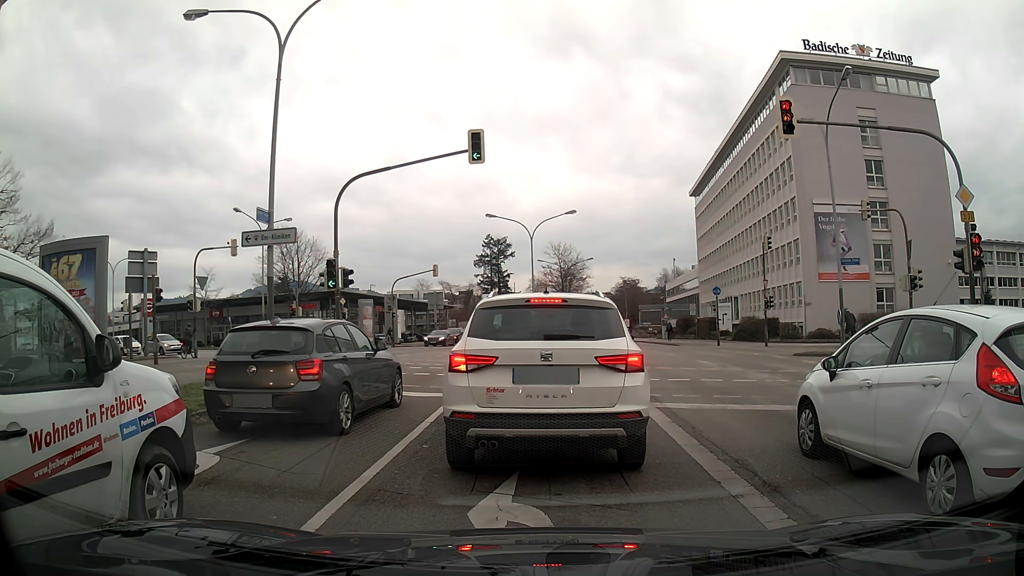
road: primary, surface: asphalt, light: Day
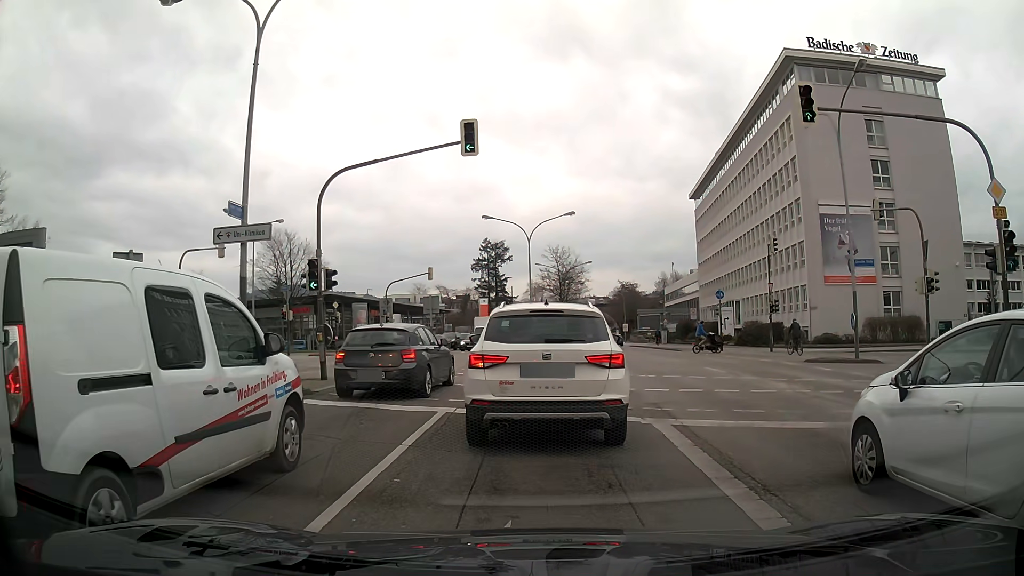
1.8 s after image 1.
(0.0, +1.5) m; +1°
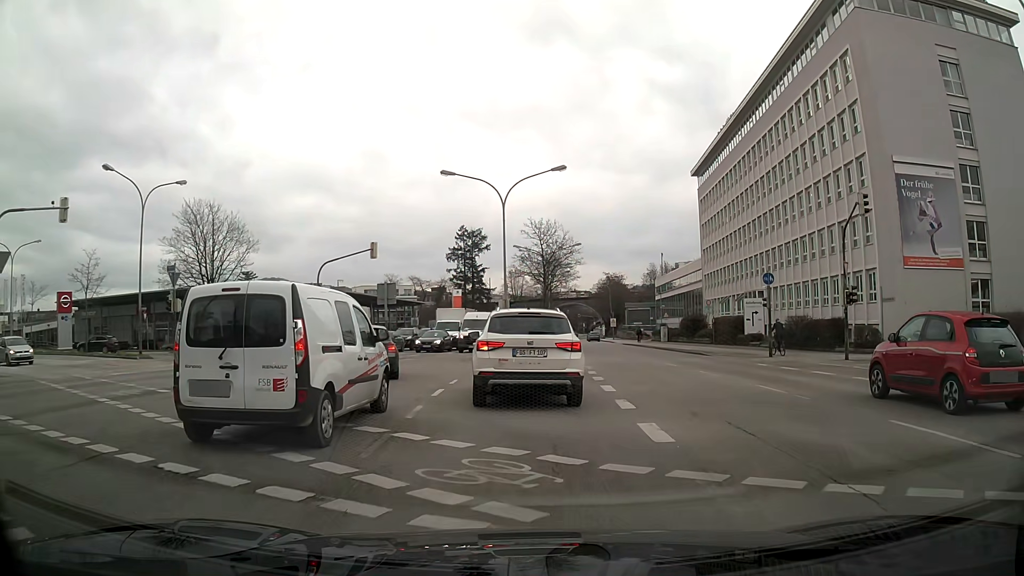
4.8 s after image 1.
(+0.1, +13.4) m; +1°
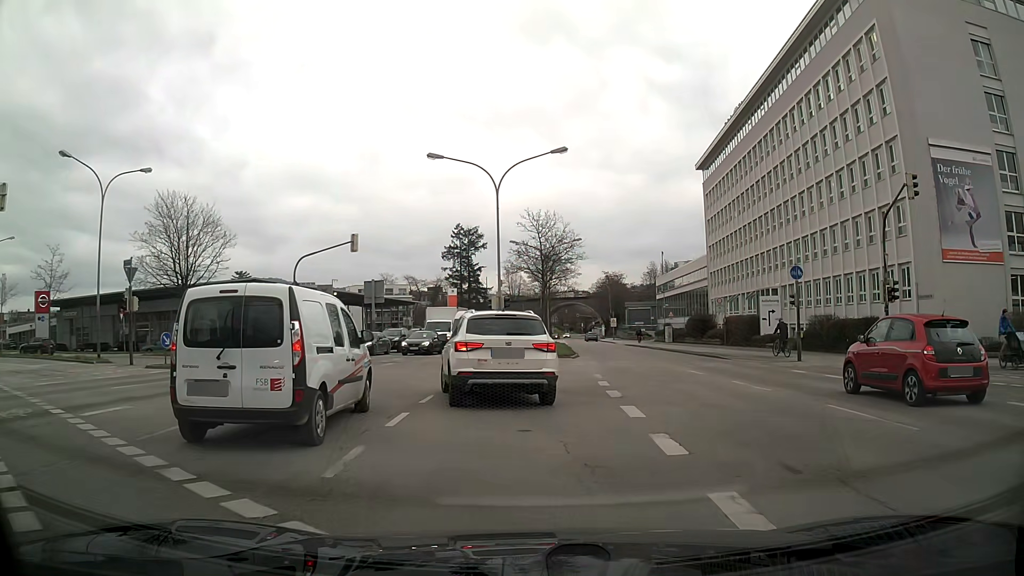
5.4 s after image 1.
(0.0, +3.9) m; 0°
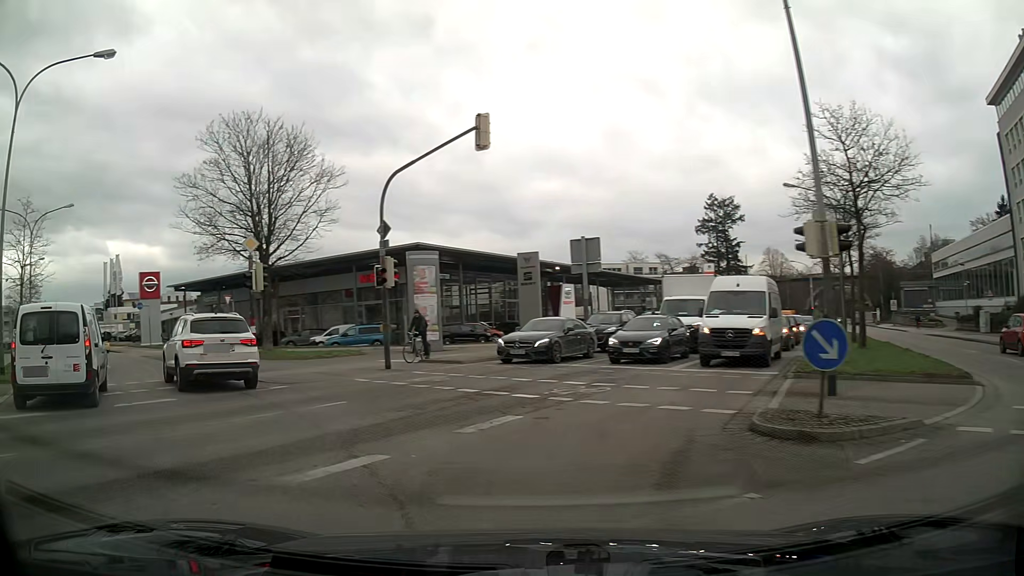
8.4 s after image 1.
(-1.5, +19.6) m; -21°
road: secondary
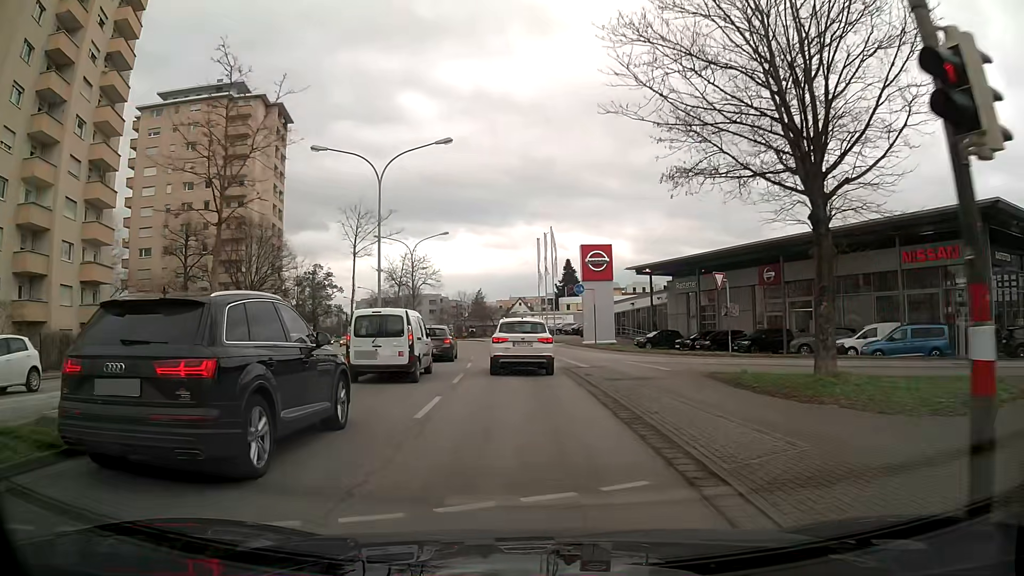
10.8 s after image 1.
(-7.3, +15.1) m; -41°
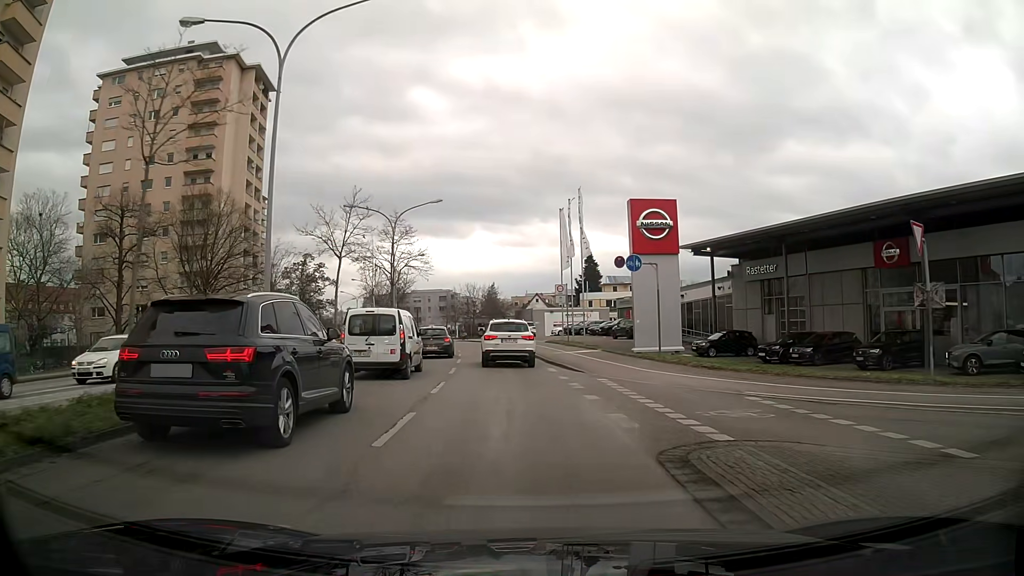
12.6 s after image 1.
(-0.2, +15.1) m; -1°
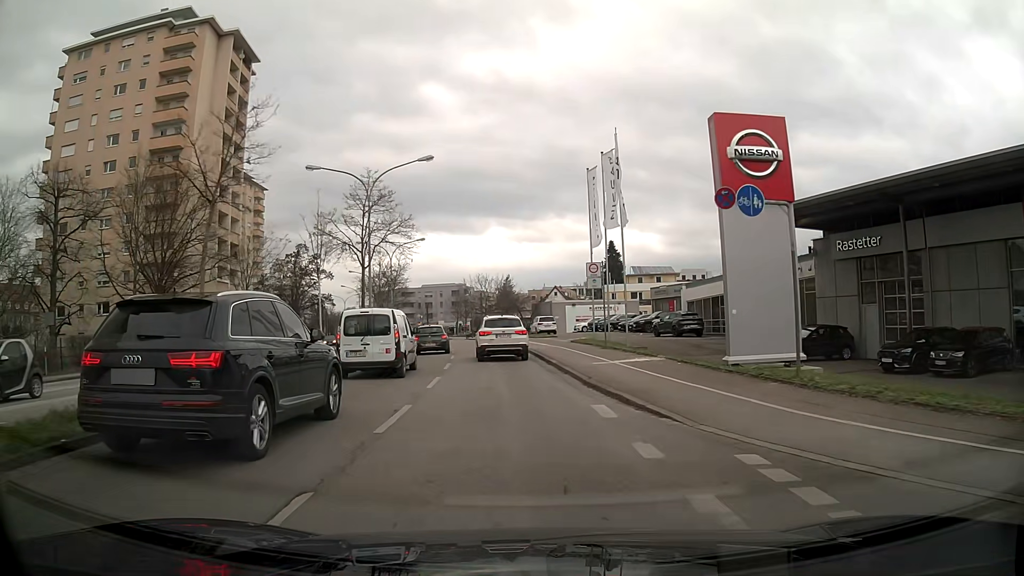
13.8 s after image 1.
(-0.2, +11.2) m; -2°
